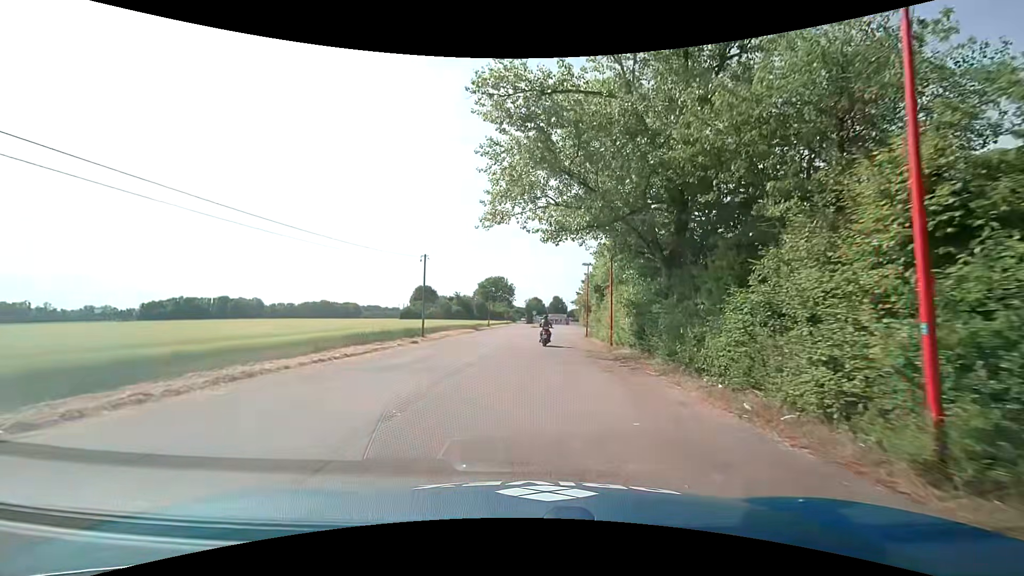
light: Day
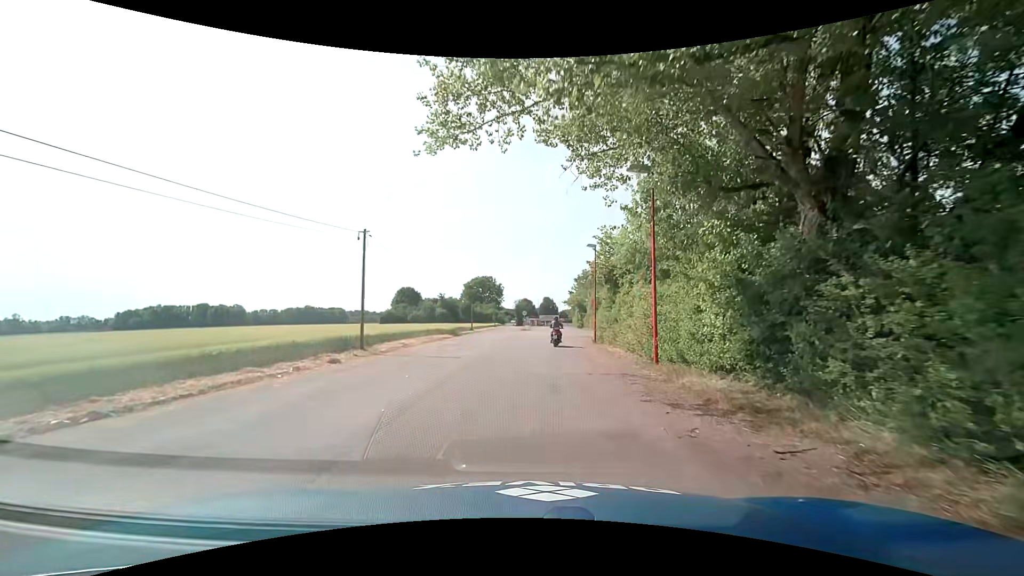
(+0.2, +10.3) m; +1°
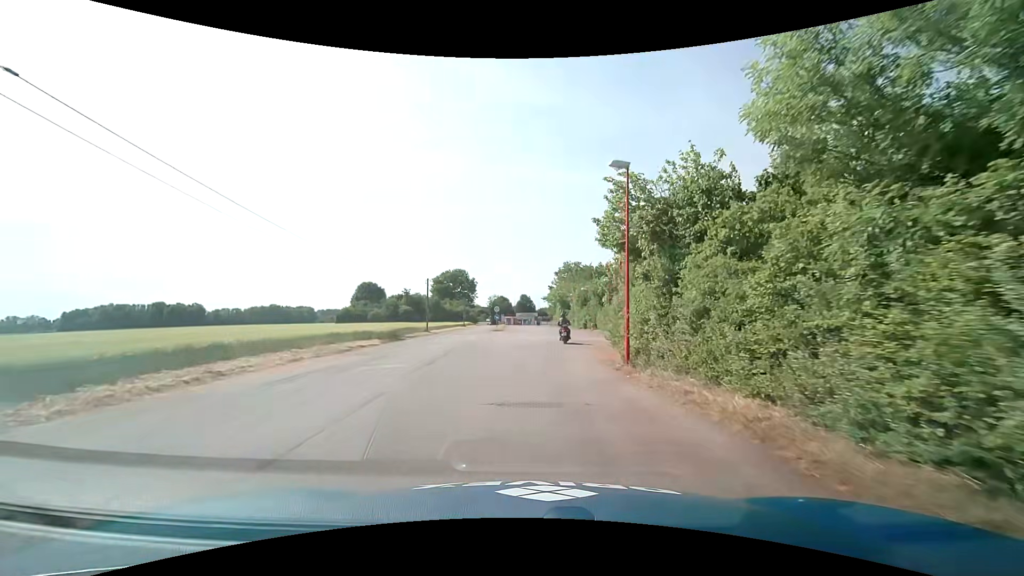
(+0.4, +15.5) m; +3°
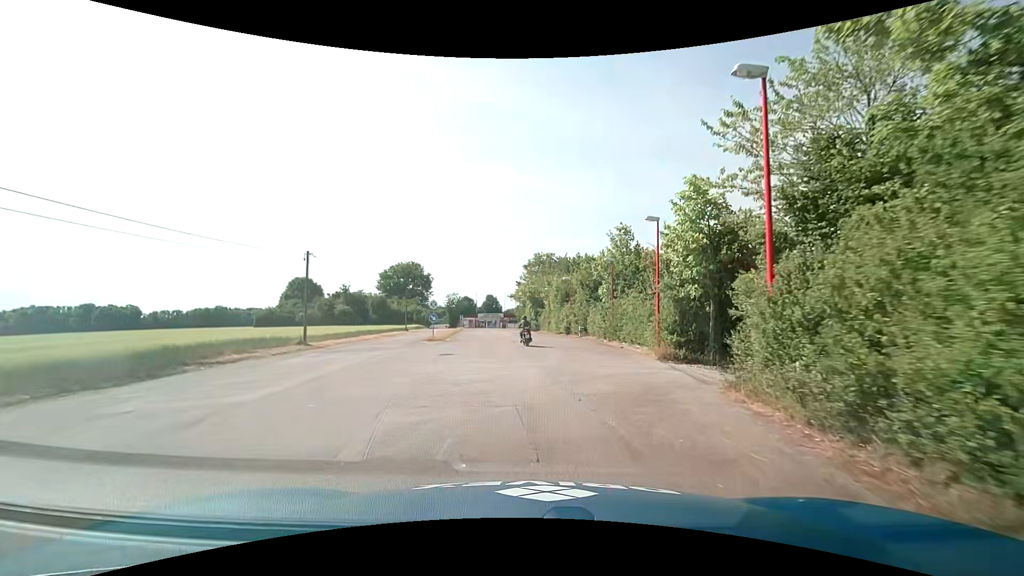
(+0.6, +21.4) m; +3°
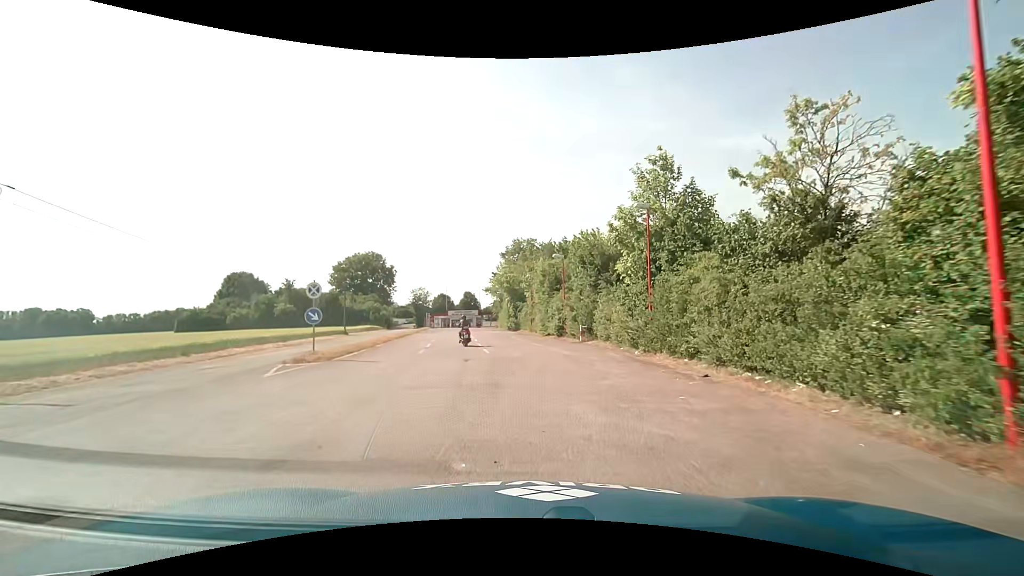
(+0.5, +16.5) m; +3°
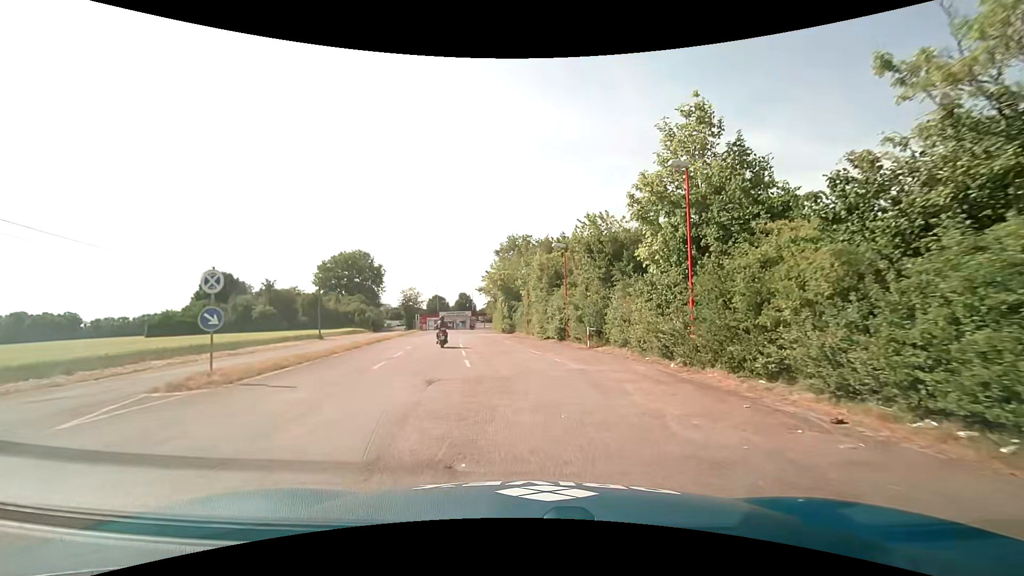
(0.0, +5.6) m; +1°
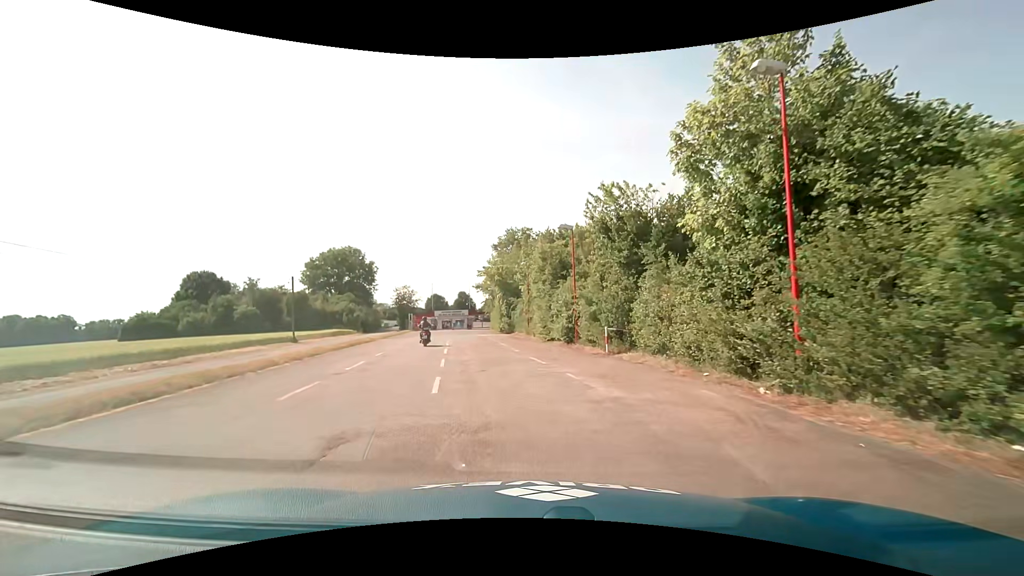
(0.0, +5.6) m; +1°
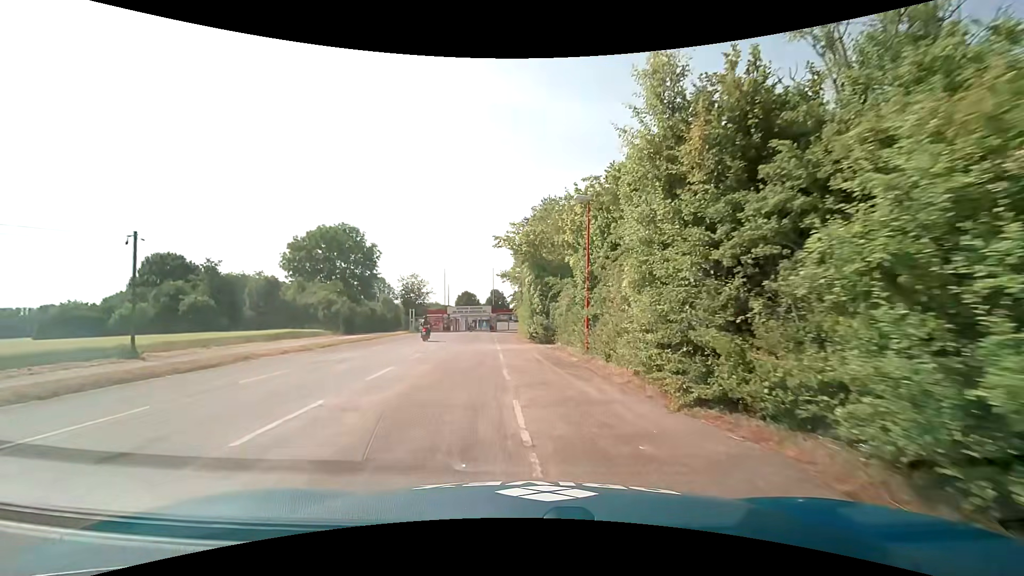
(-1.0, +22.0) m; -5°
